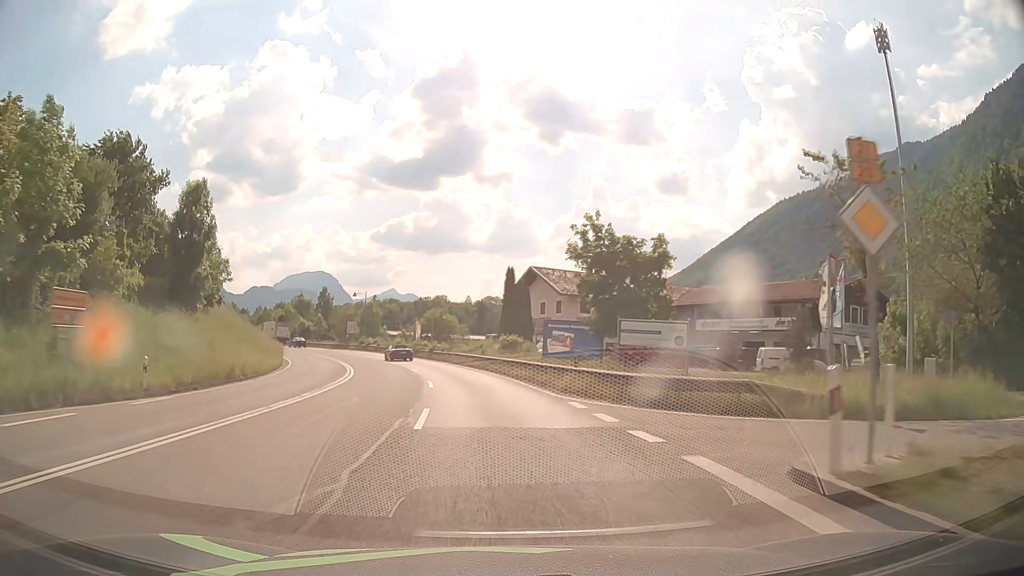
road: primary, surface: asphalt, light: Day
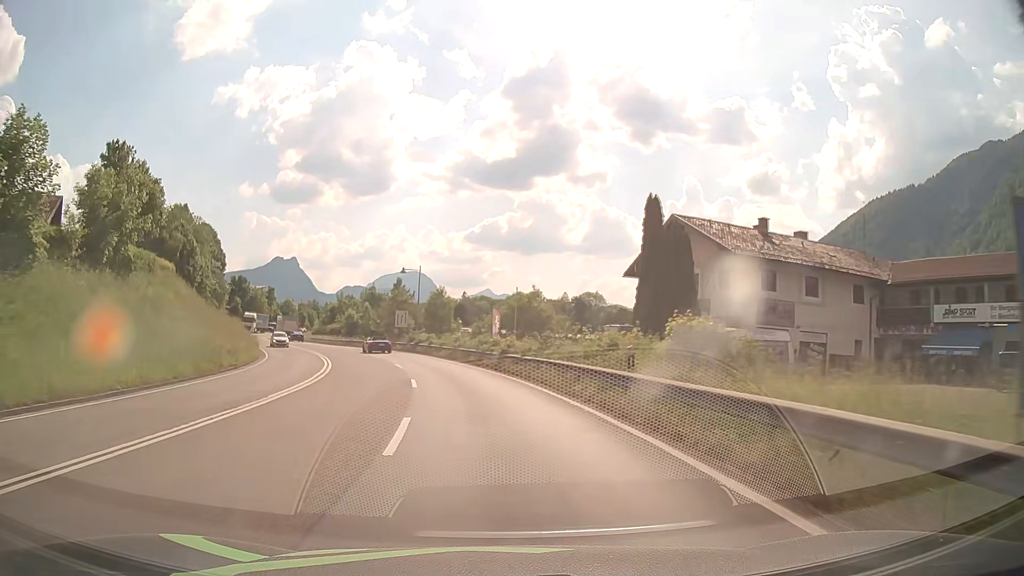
(-1.6, +27.2) m; -8°
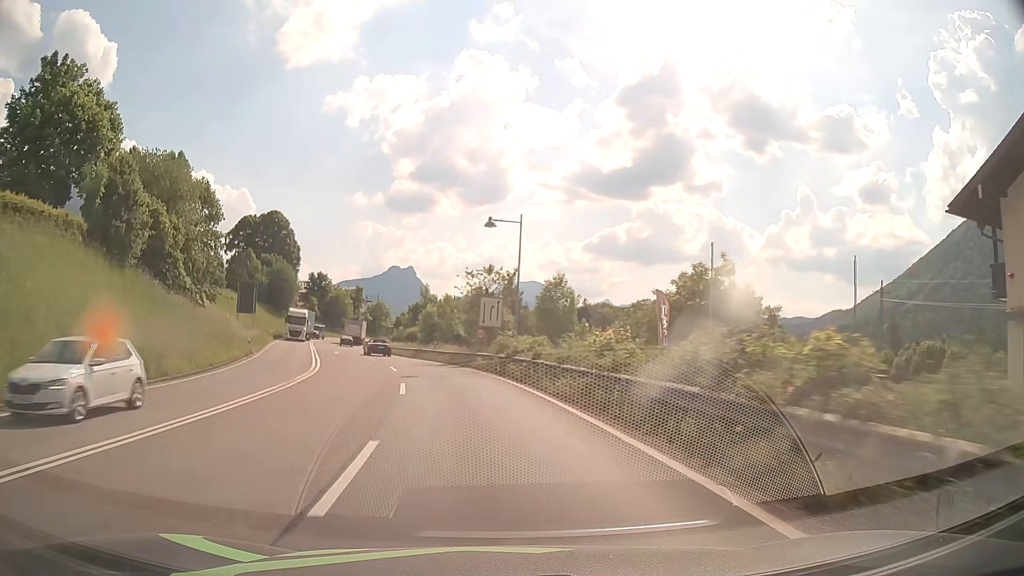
(-2.3, +27.2) m; -10°
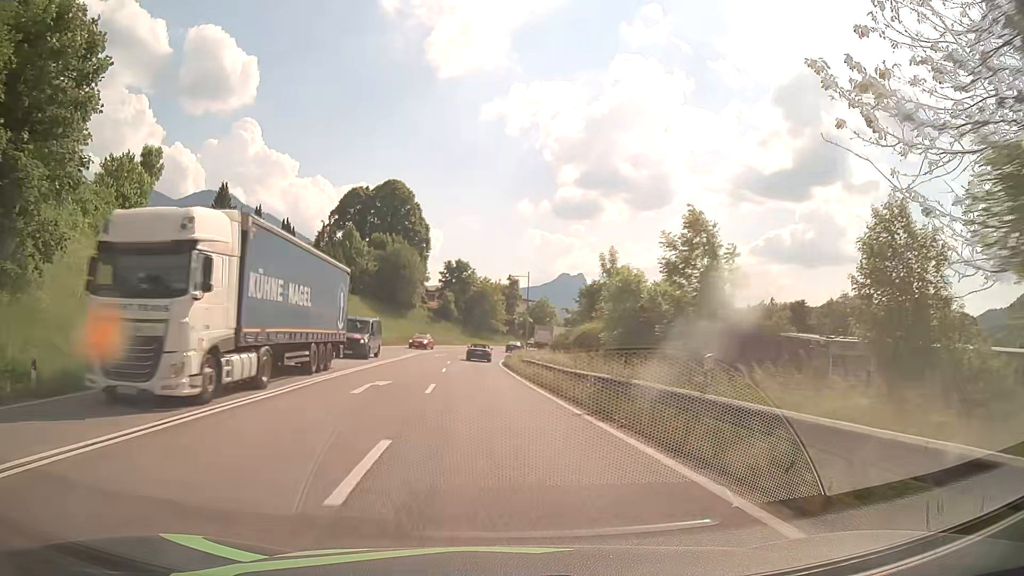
(-4.8, +36.0) m; -14°
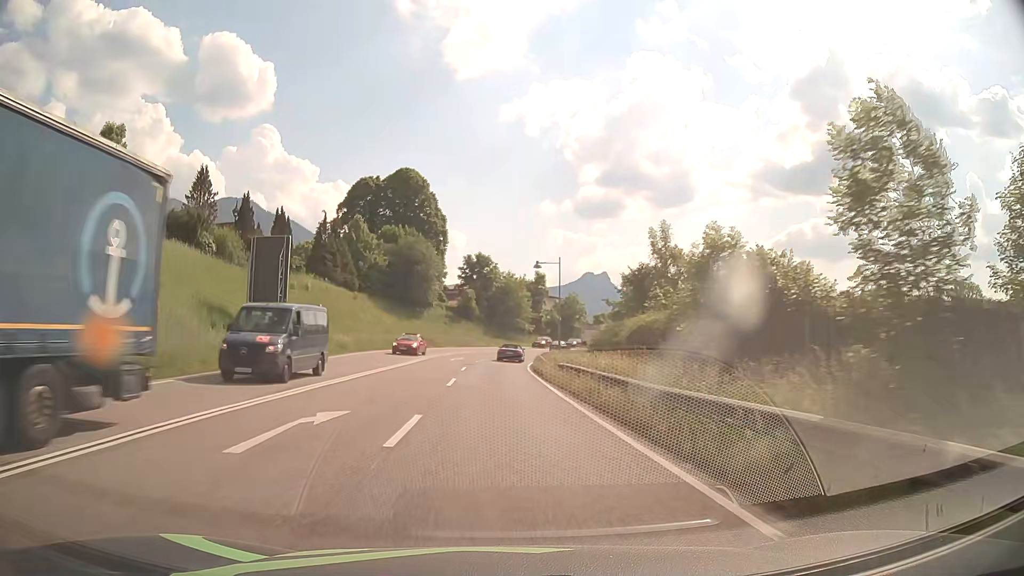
(-0.2, +9.1) m; -3°
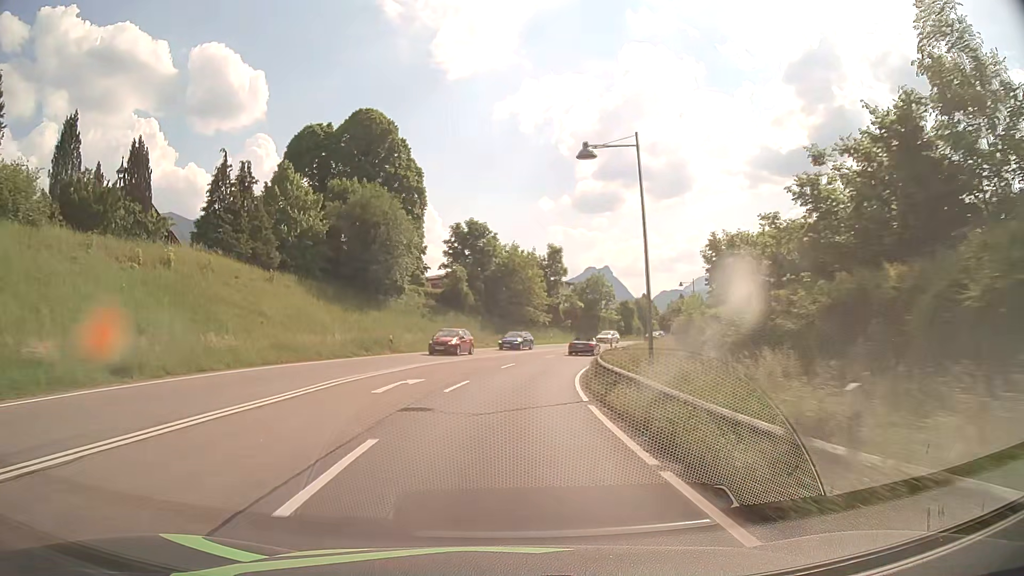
(-0.3, +27.4) m; -1°
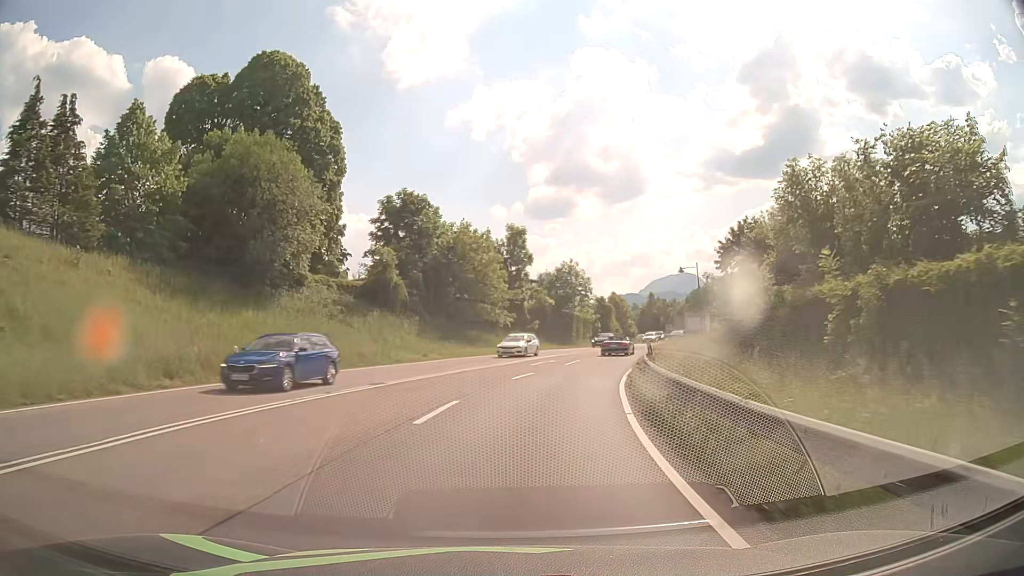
(+0.5, +18.3) m; +4°
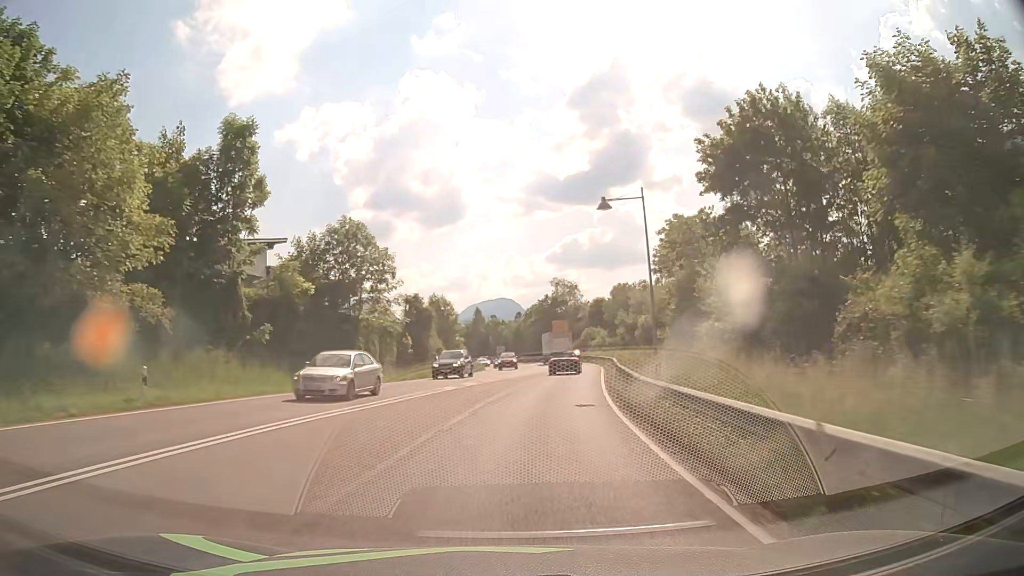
(+4.7, +35.9) m; +15°
(0, +10) (+1, +20) (+2, +30) (+3, +40) (+5, +50) (+6, +60) (+7, +70) (+7, +80) (+6, +90) (+5, +100) m
